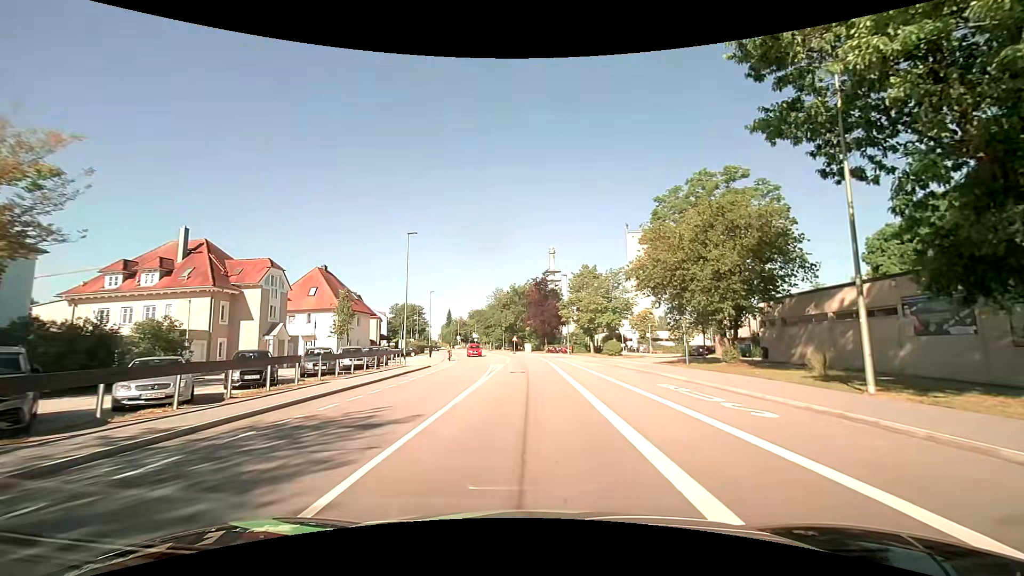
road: tertiary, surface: asphalt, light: Day
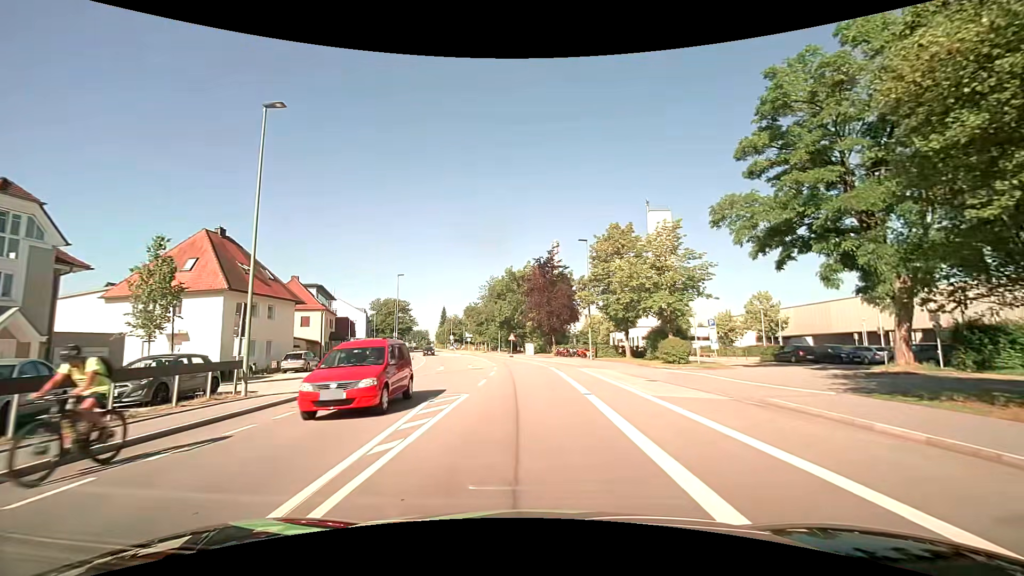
(-0.1, +21.4) m; 0°
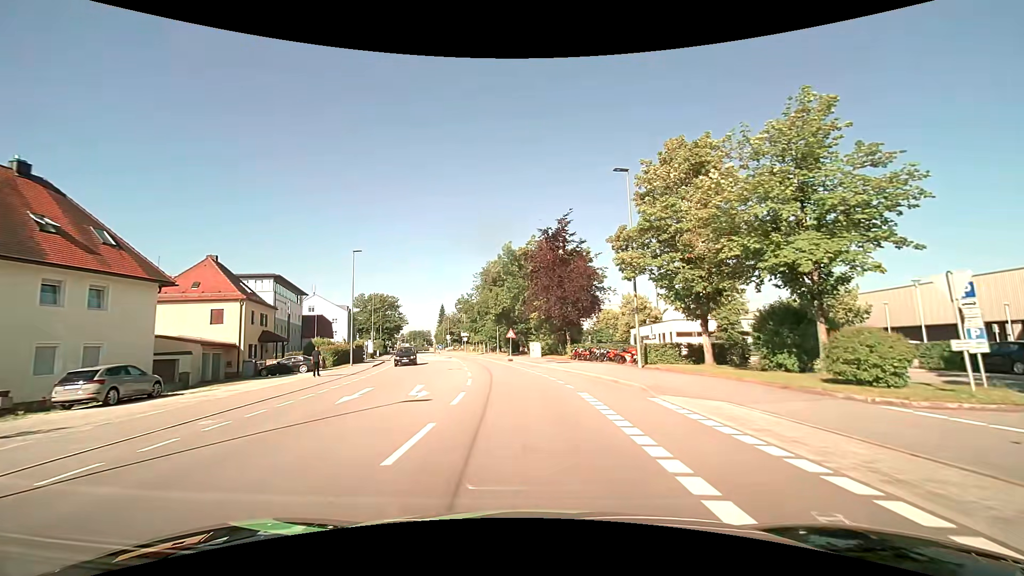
(-0.1, +16.9) m; 0°
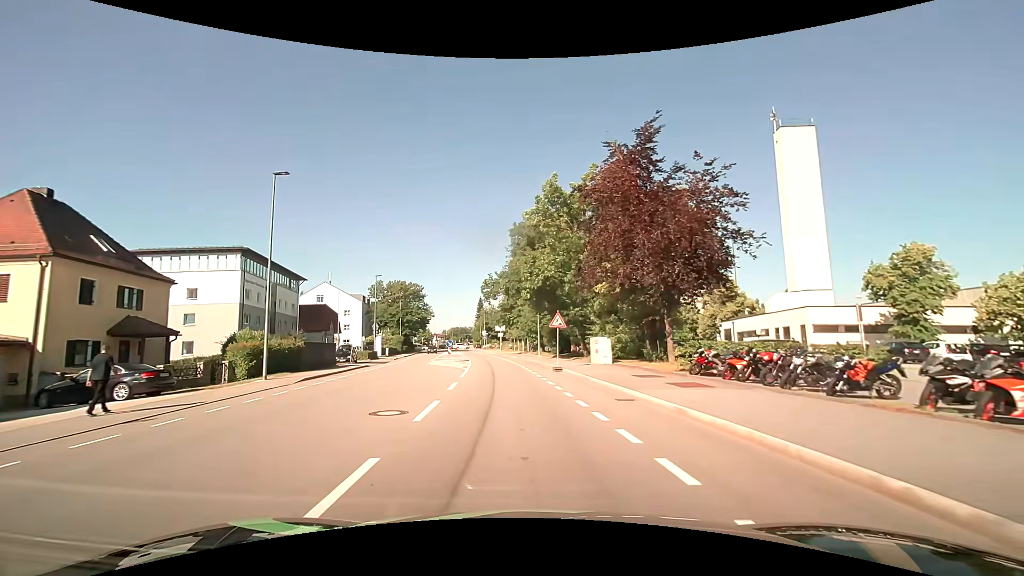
(-1.0, +21.1) m; -5°
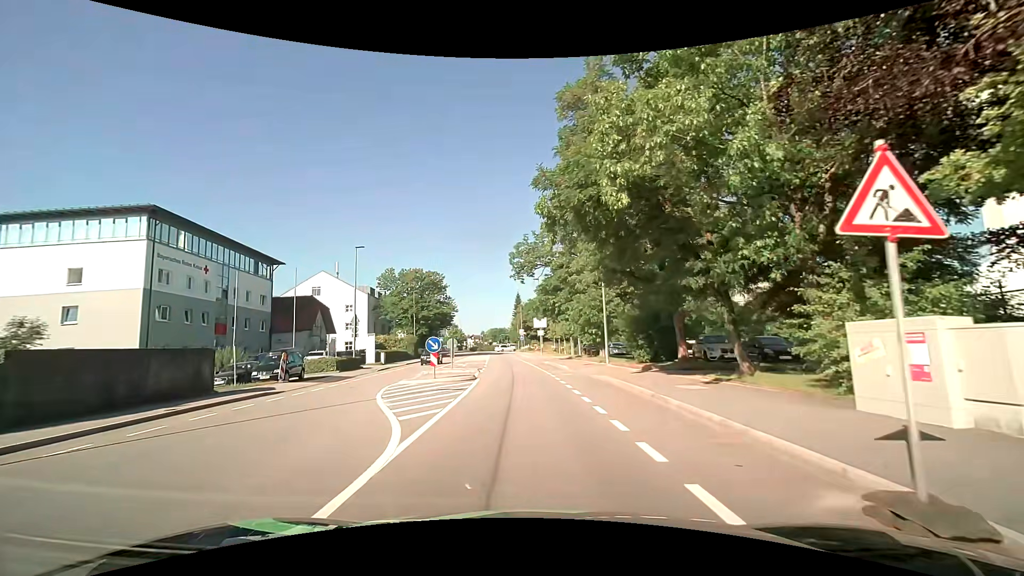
(-1.2, +21.1) m; -4°
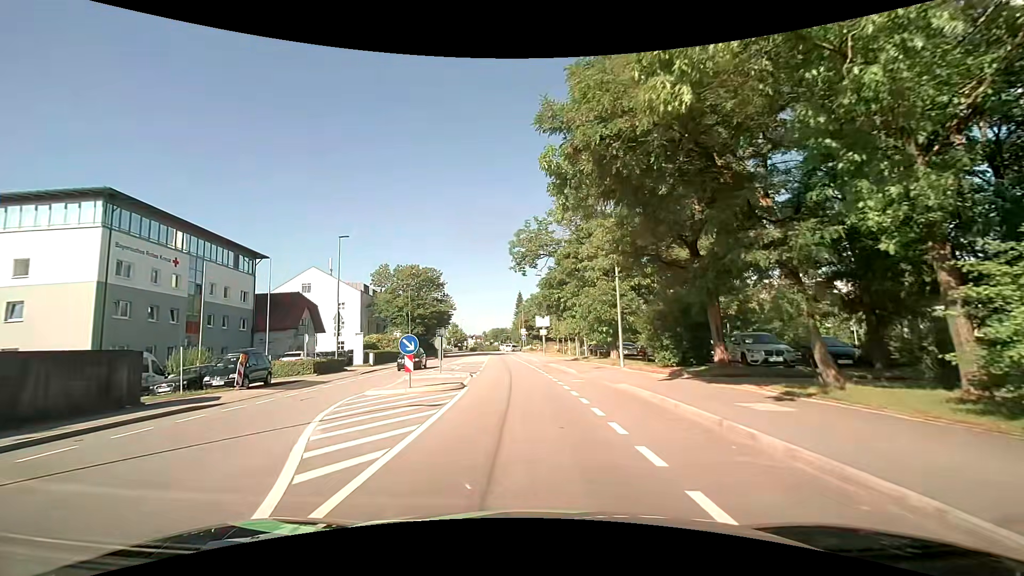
(0.0, +4.2) m; 0°
